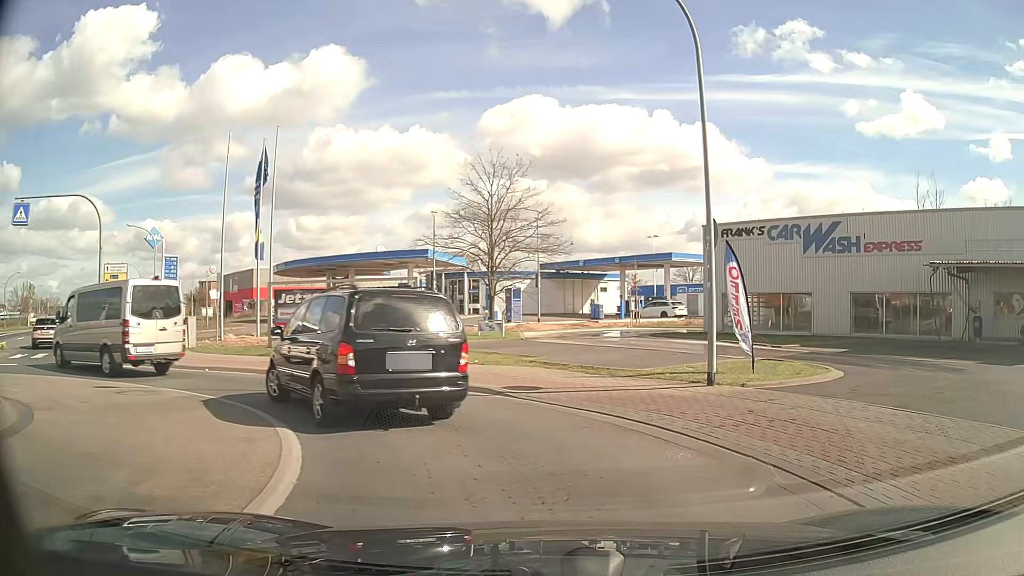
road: tertiary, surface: asphalt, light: Day
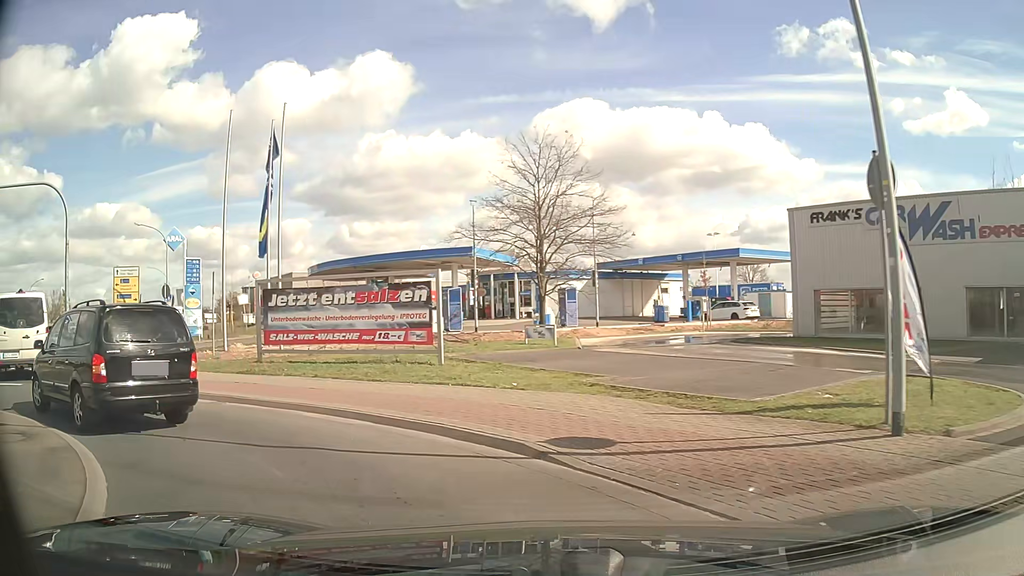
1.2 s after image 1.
(+0.1, +5.1) m; -3°
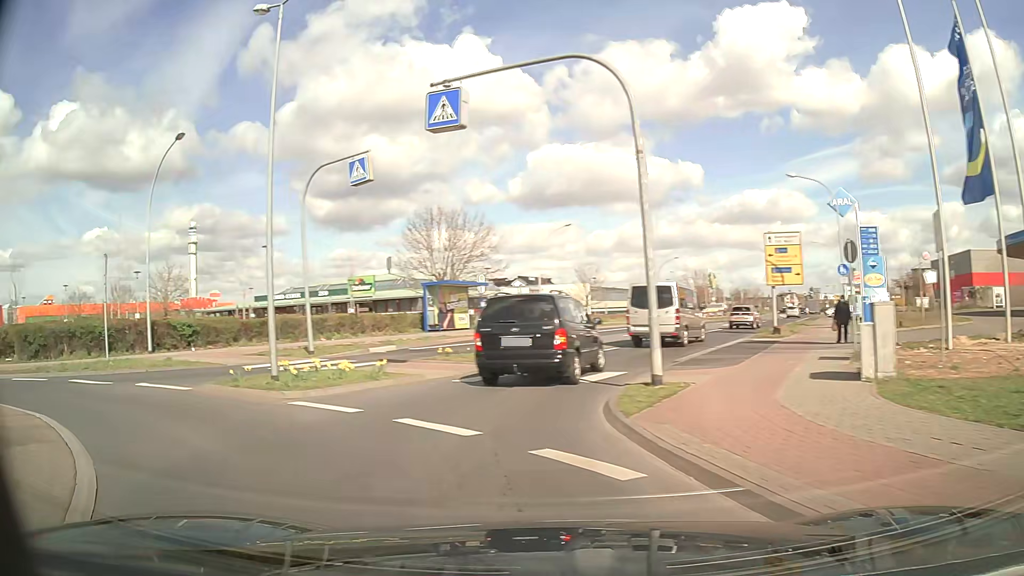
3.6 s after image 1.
(-5.0, +9.9) m; -58°
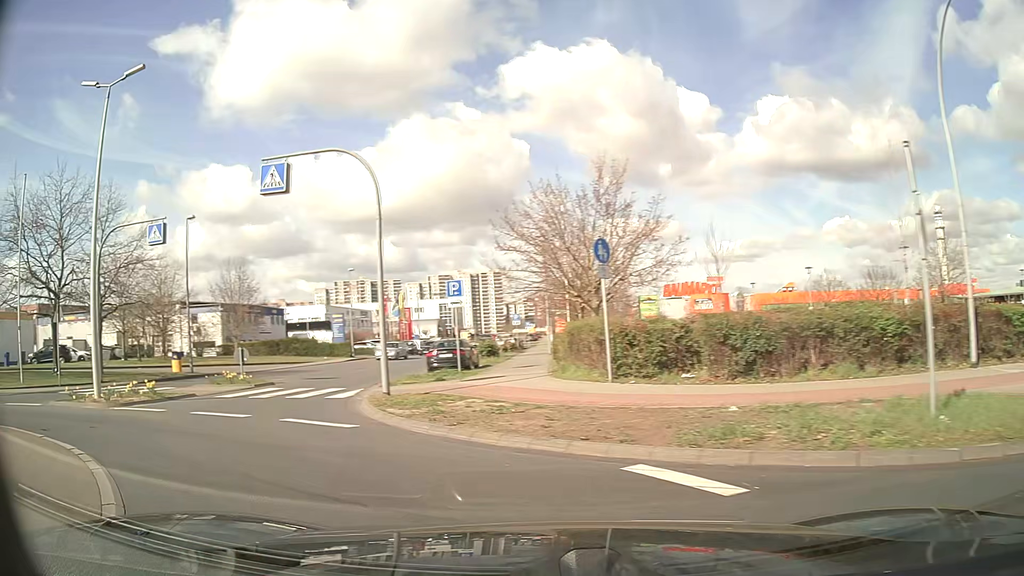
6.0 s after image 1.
(-6.3, +10.0) m; -65°
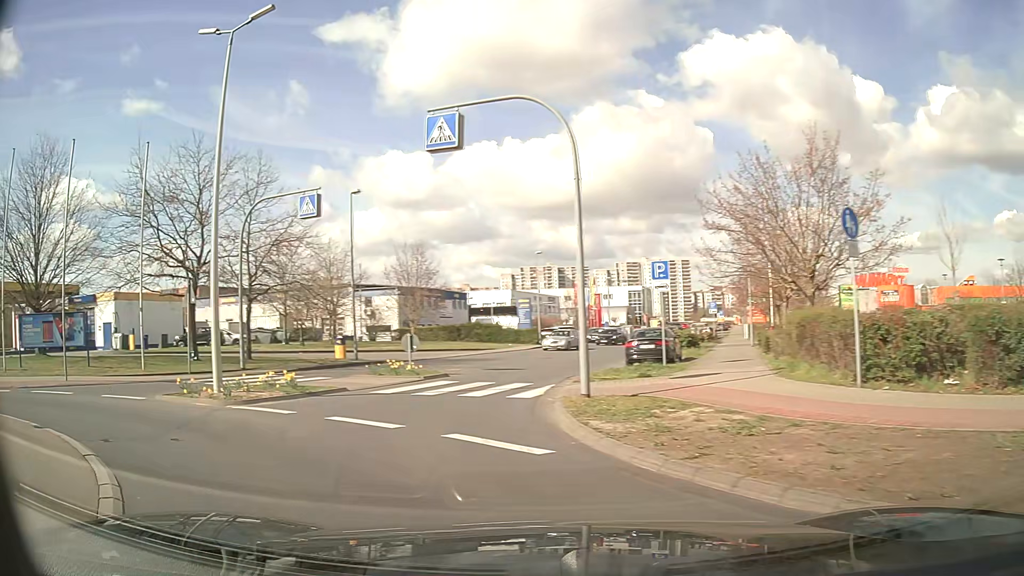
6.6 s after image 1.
(-0.4, +3.0) m; -15°
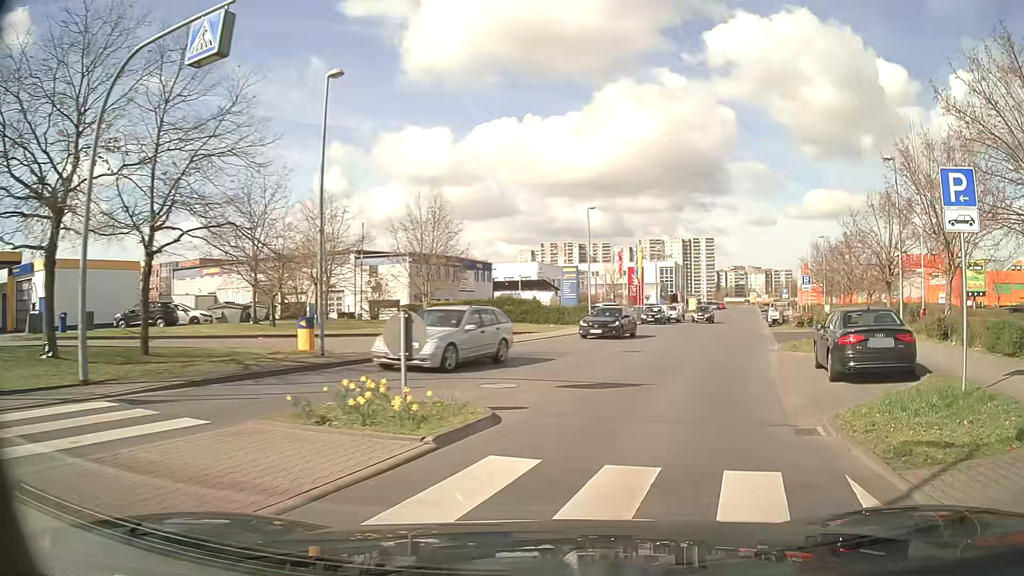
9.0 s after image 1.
(-2.4, +12.4) m; -3°
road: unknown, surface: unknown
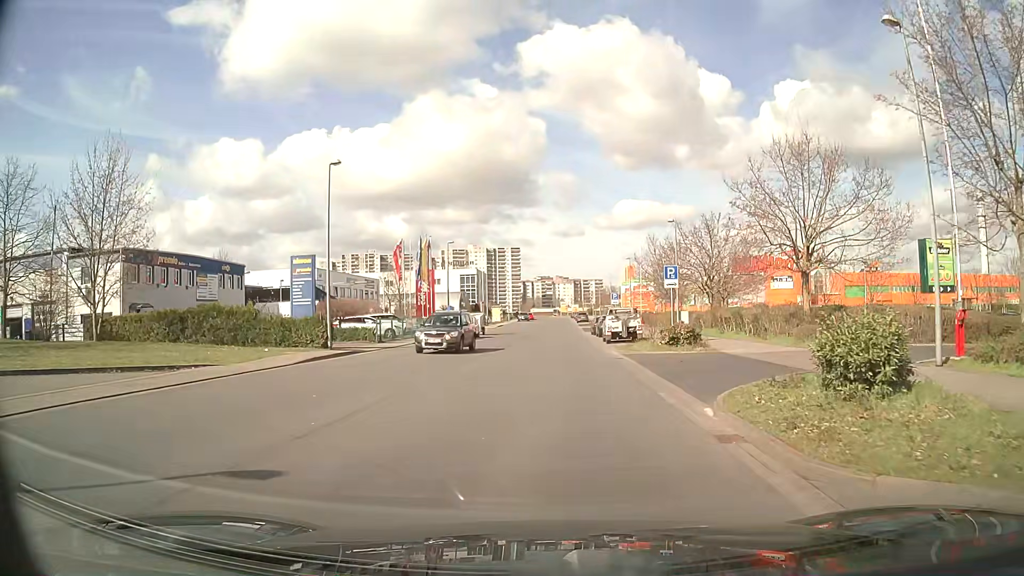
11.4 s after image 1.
(+3.3, +15.8) m; +17°
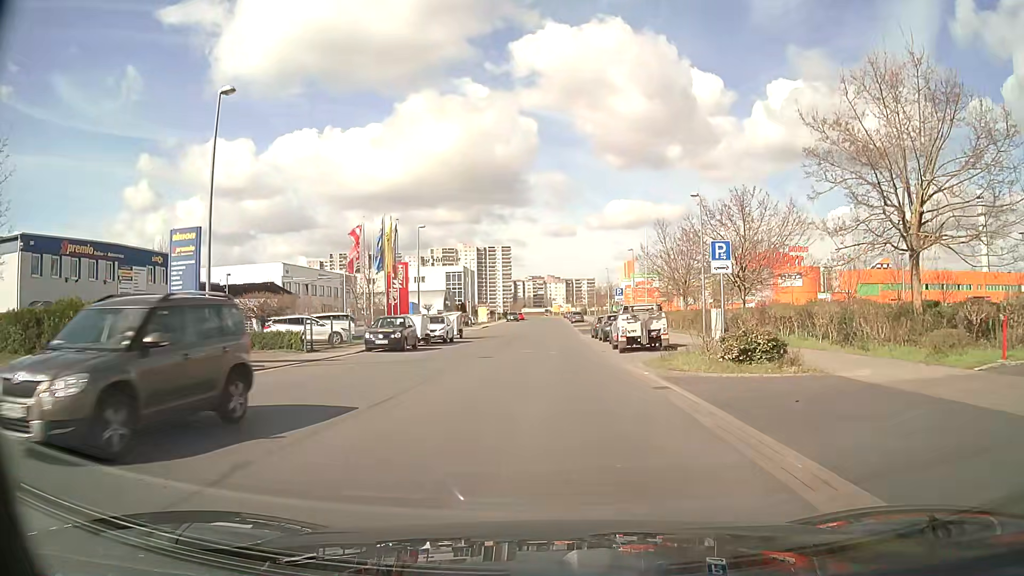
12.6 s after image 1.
(+0.1, +9.8) m; +1°
